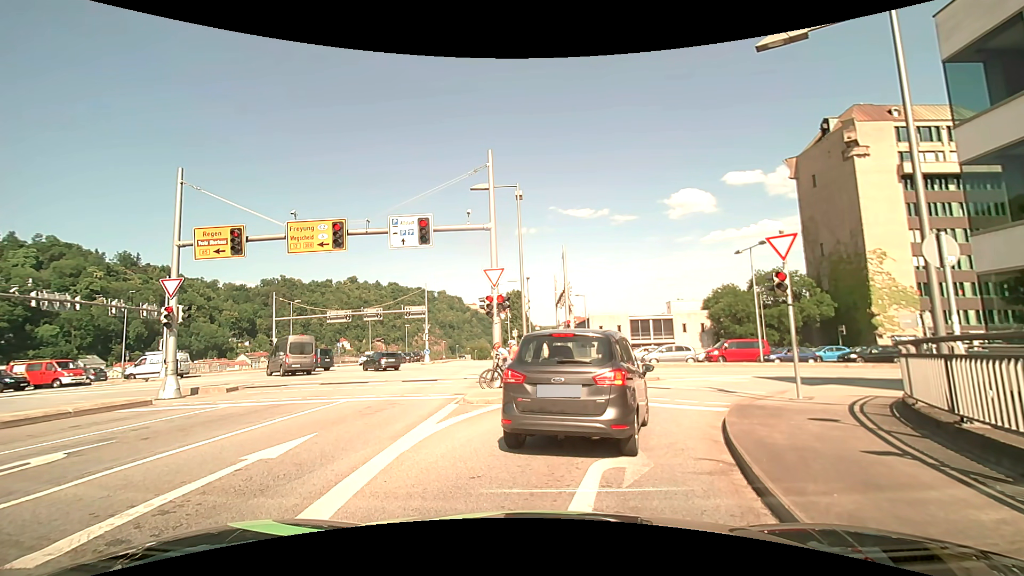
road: primary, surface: asphalt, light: Day
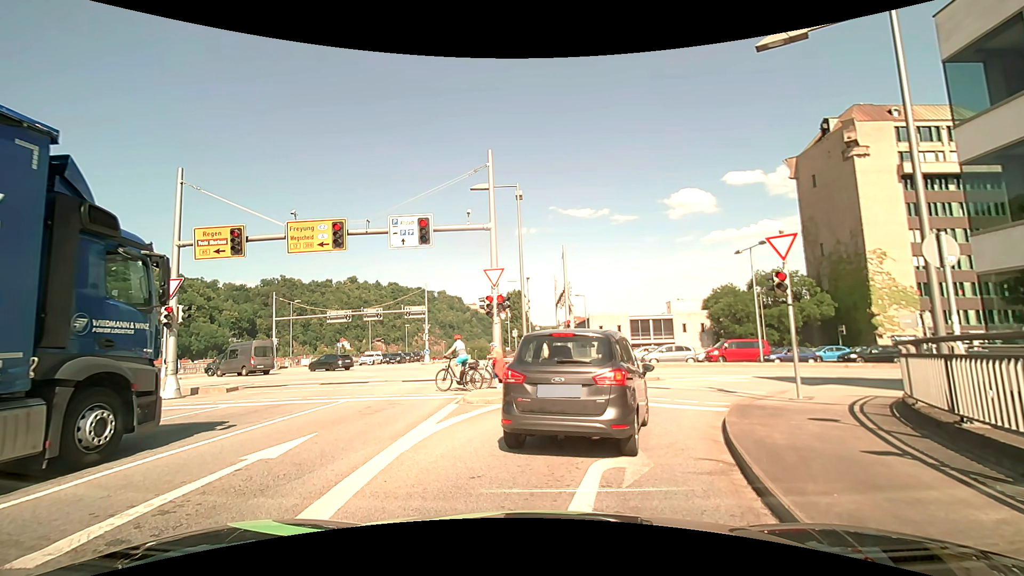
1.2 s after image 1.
(0.0, 0.0) m; 0°
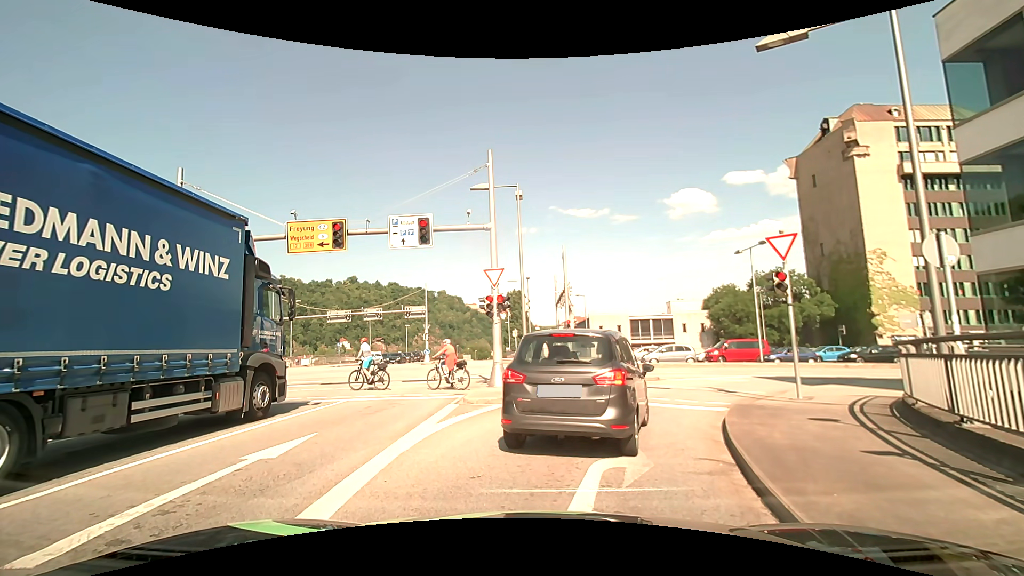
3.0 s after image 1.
(0.0, 0.0) m; 0°
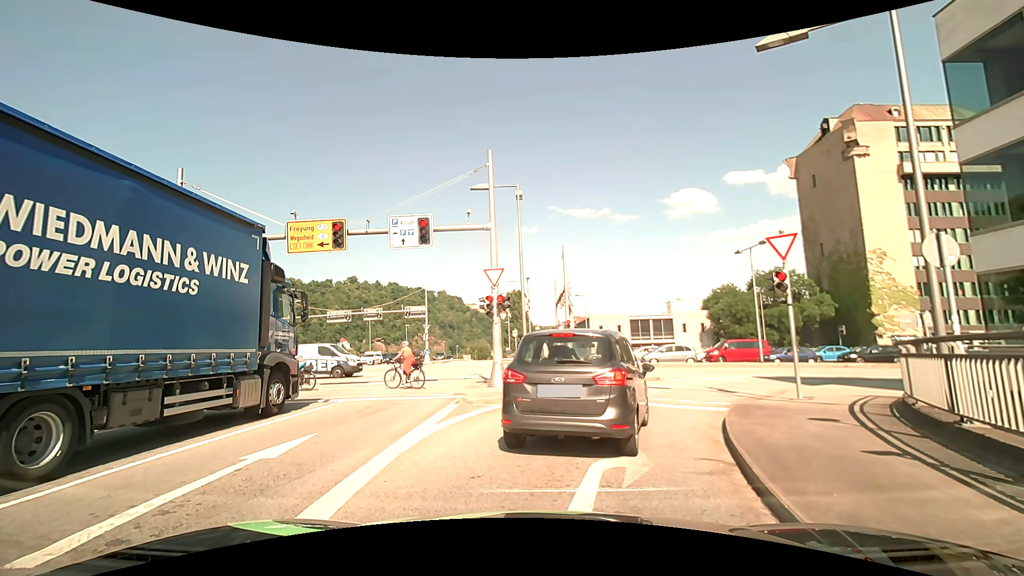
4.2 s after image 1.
(0.0, 0.0) m; 0°
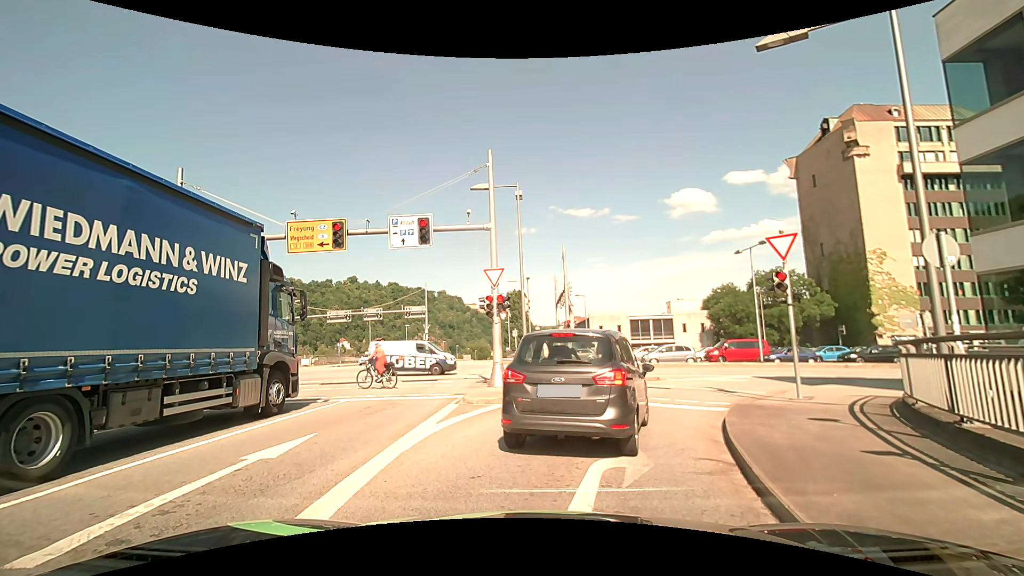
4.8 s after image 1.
(0.0, 0.0) m; 0°
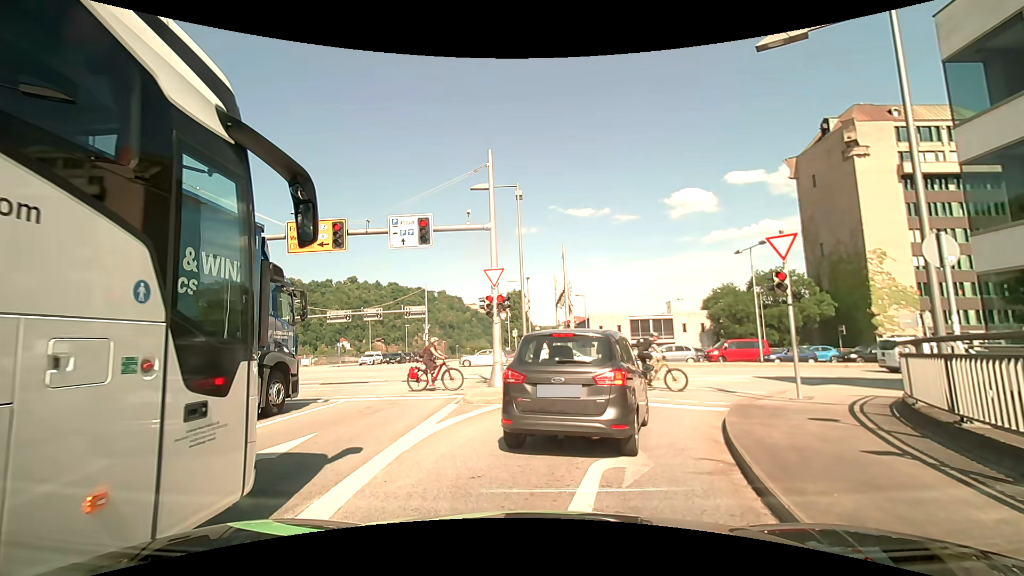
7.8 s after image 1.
(0.0, 0.0) m; 0°
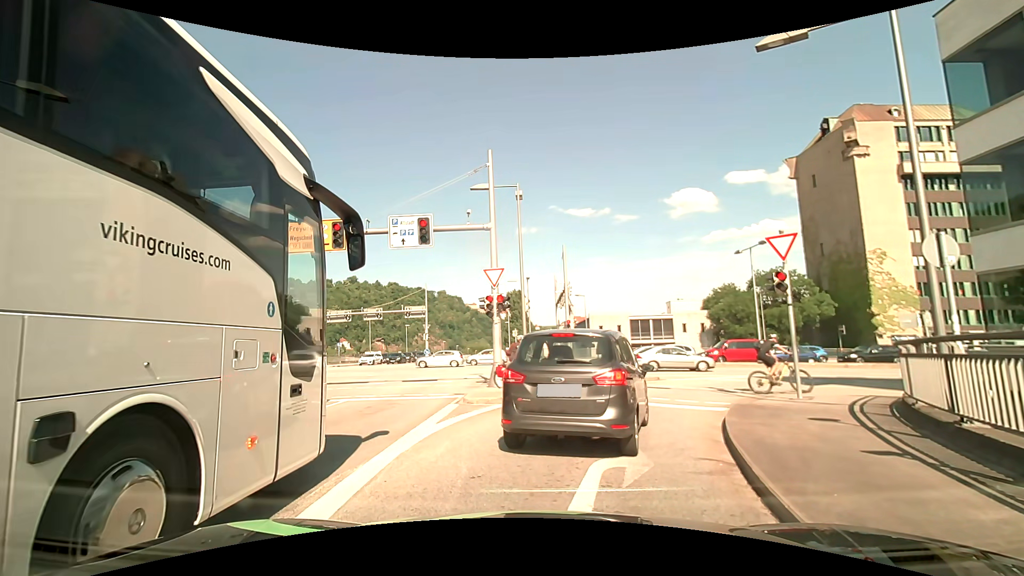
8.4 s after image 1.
(0.0, 0.0) m; 0°
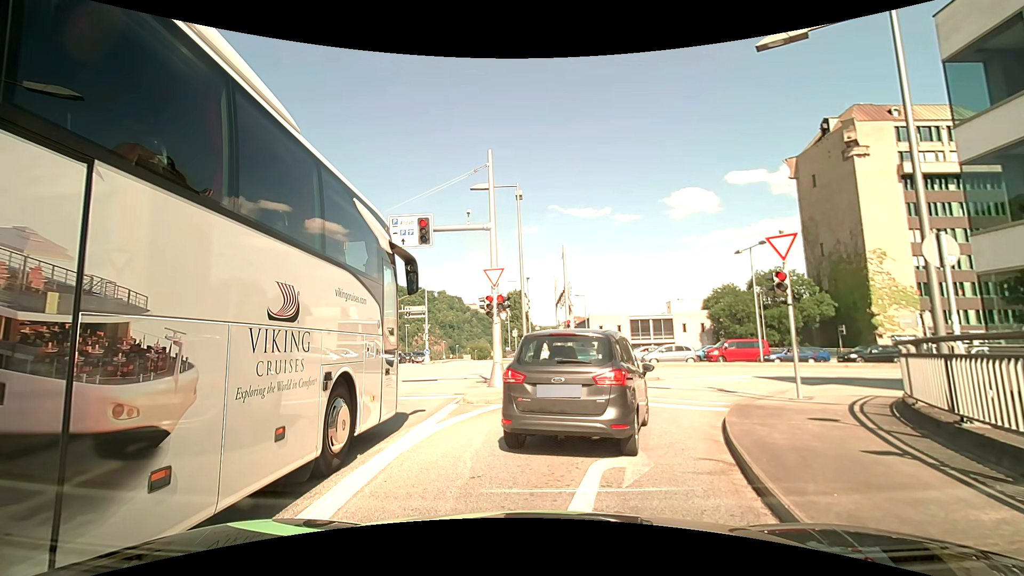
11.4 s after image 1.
(0.0, 0.0) m; 0°
